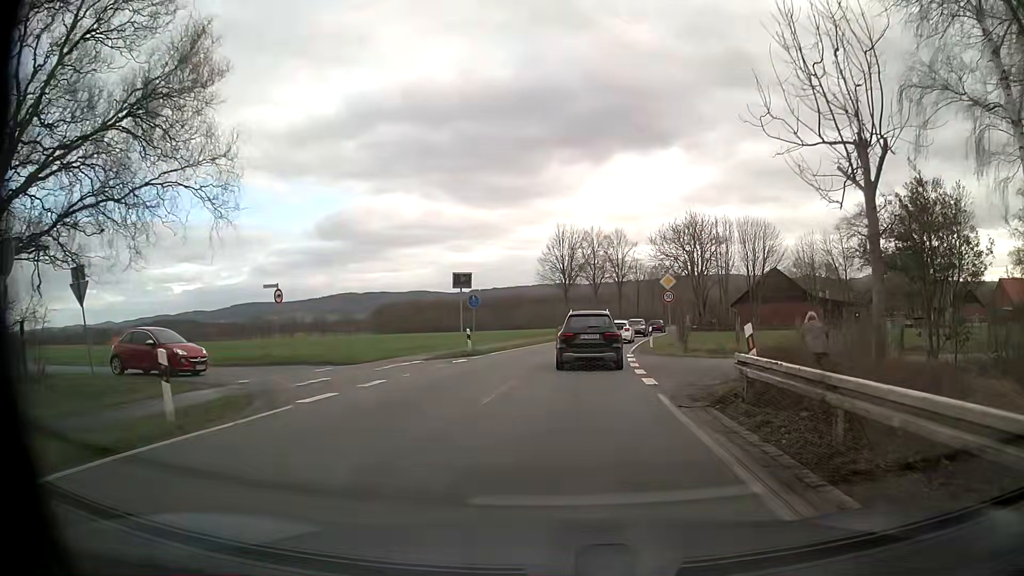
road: tertiary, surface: asphalt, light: Day
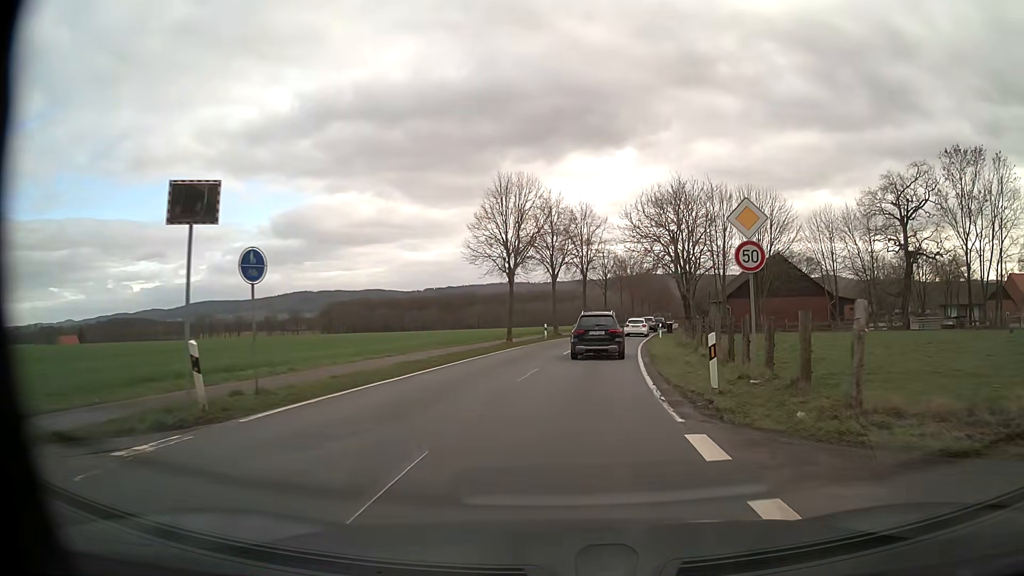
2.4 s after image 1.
(+0.5, +20.3) m; +3°
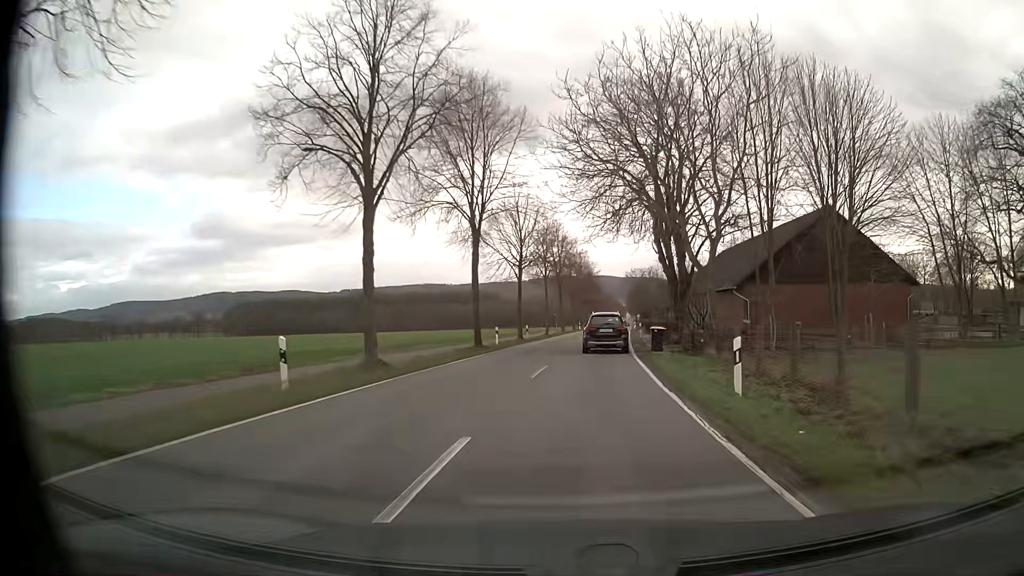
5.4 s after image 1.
(+2.4, +35.6) m; +7°
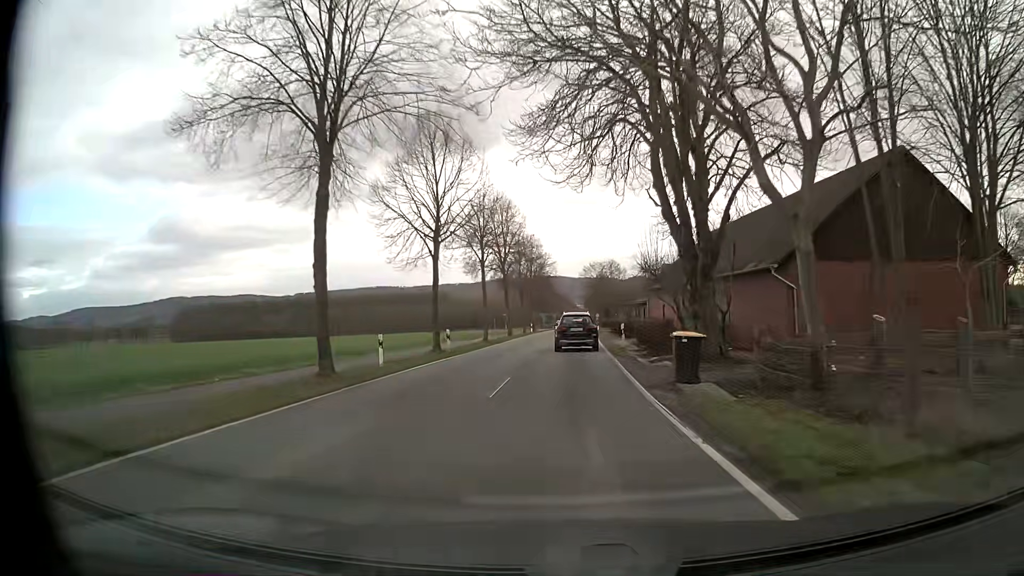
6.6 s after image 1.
(+0.6, +16.0) m; +4°
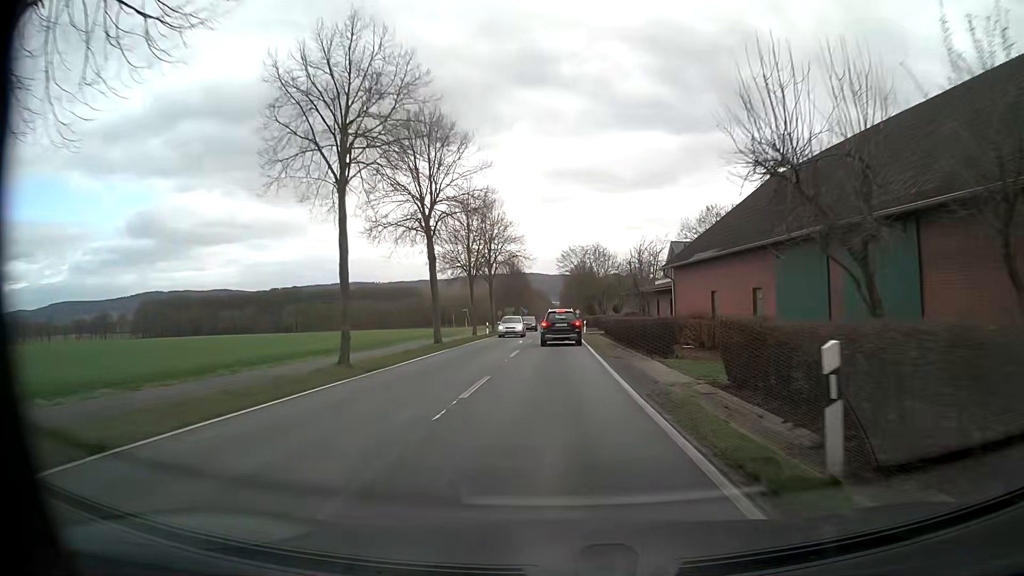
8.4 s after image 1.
(+0.4, +24.6) m; +2°
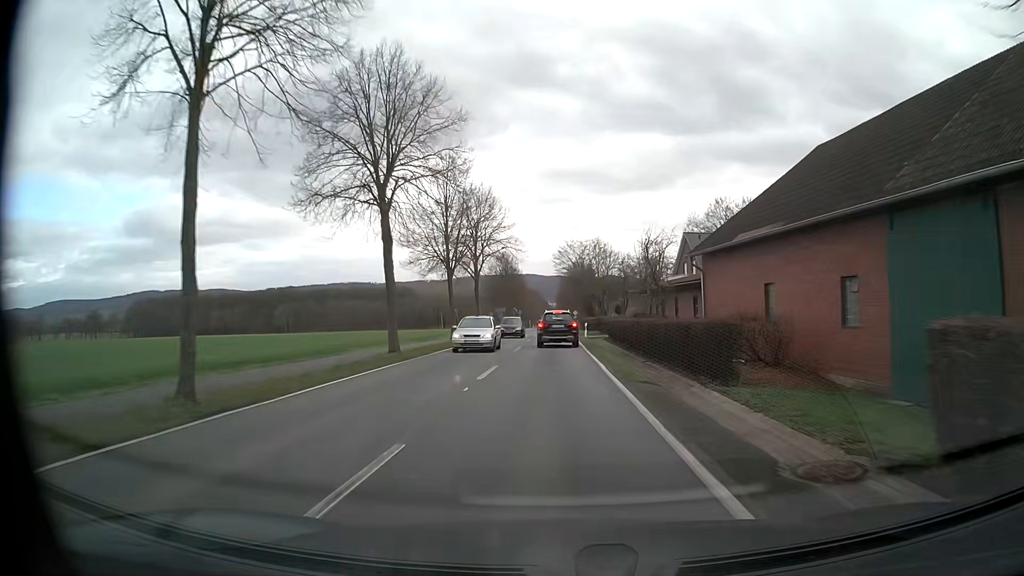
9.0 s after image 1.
(0.0, +8.3) m; 0°
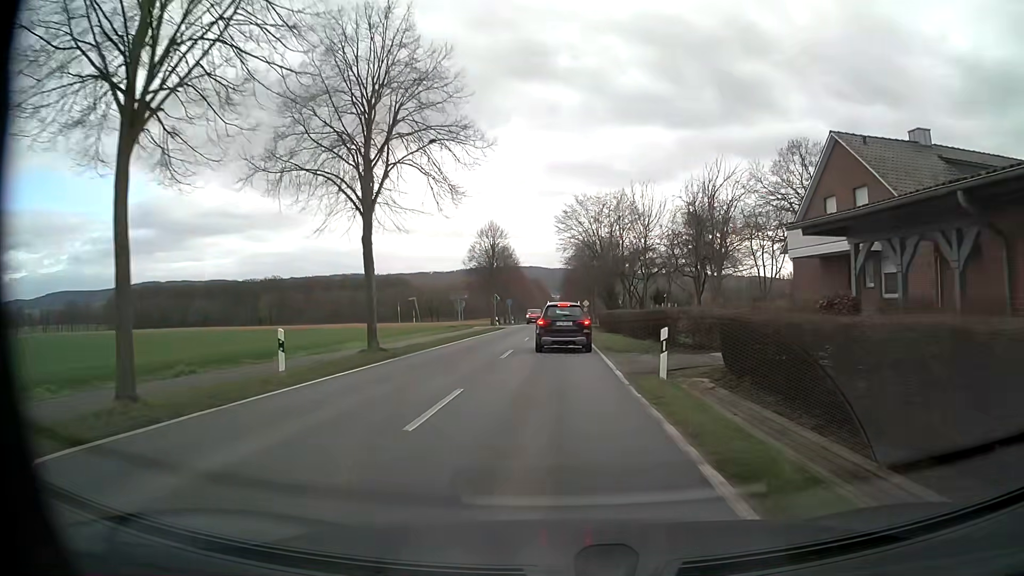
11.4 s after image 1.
(-0.1, +31.3) m; 0°
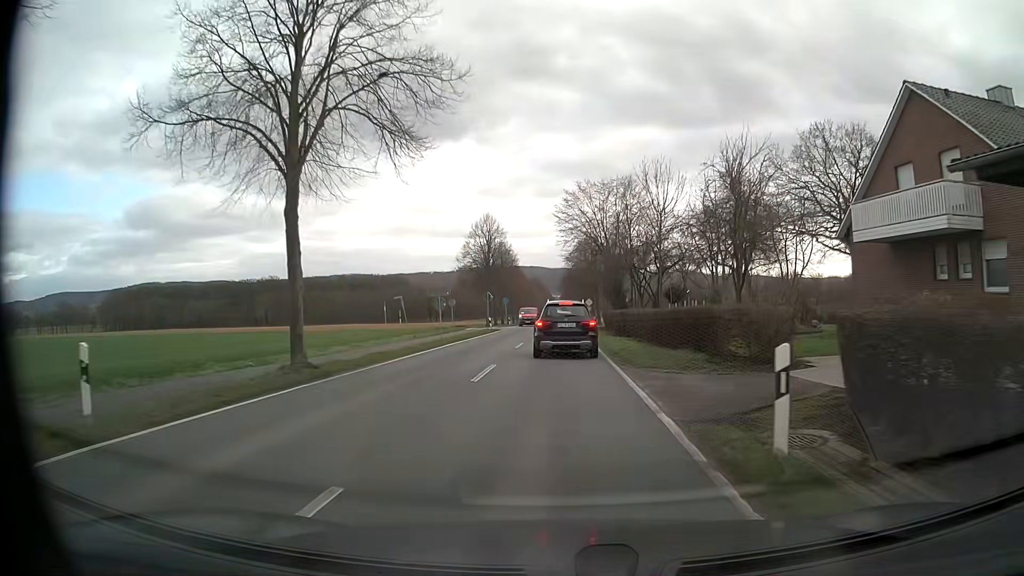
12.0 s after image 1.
(0.0, +6.4) m; 0°
(0, +10) (0, +20) (0, +30) (0, +40) (0, +50) (0, +60) (0, +70) (0, +80) (0, +90) (+1, +100) m
